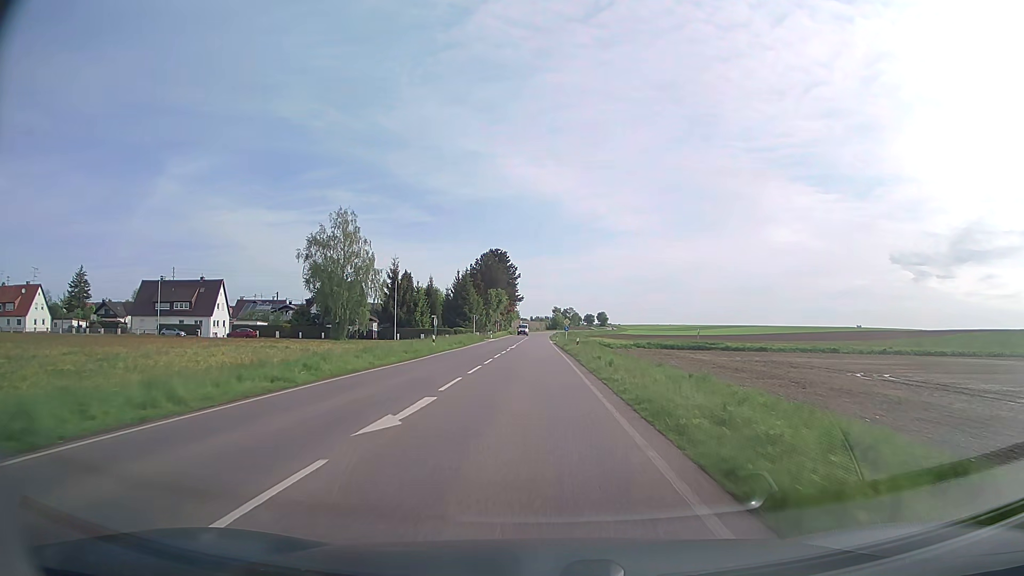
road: secondary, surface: asphalt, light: Day
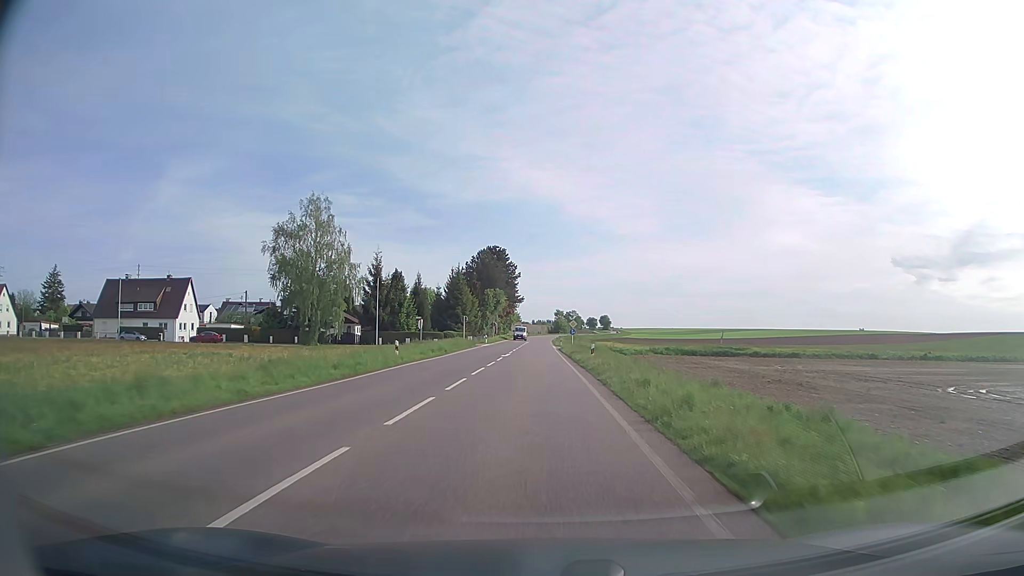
(0.0, +11.3) m; 0°
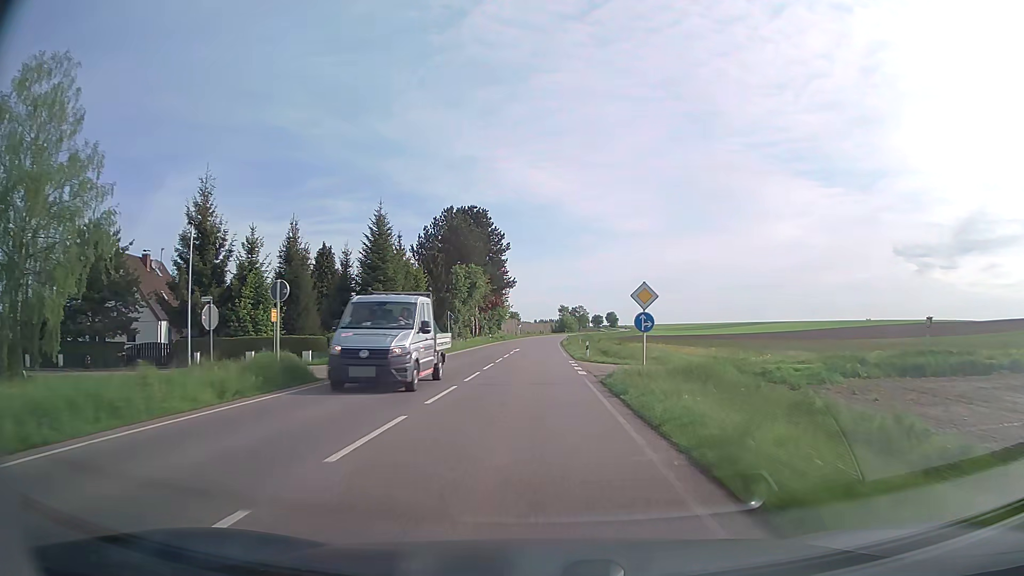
(0.0, +45.6) m; 0°
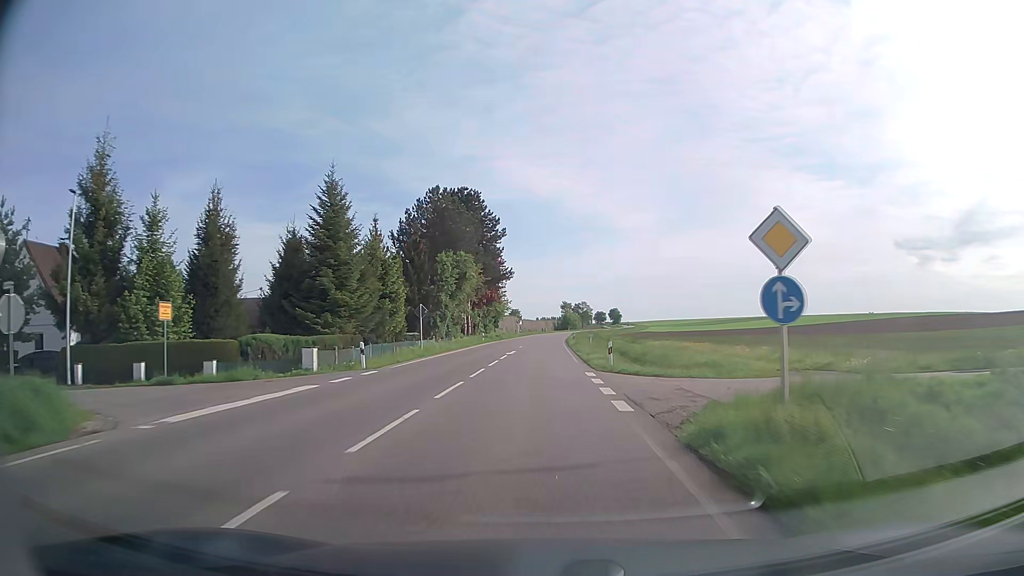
(0.0, +11.6) m; 0°
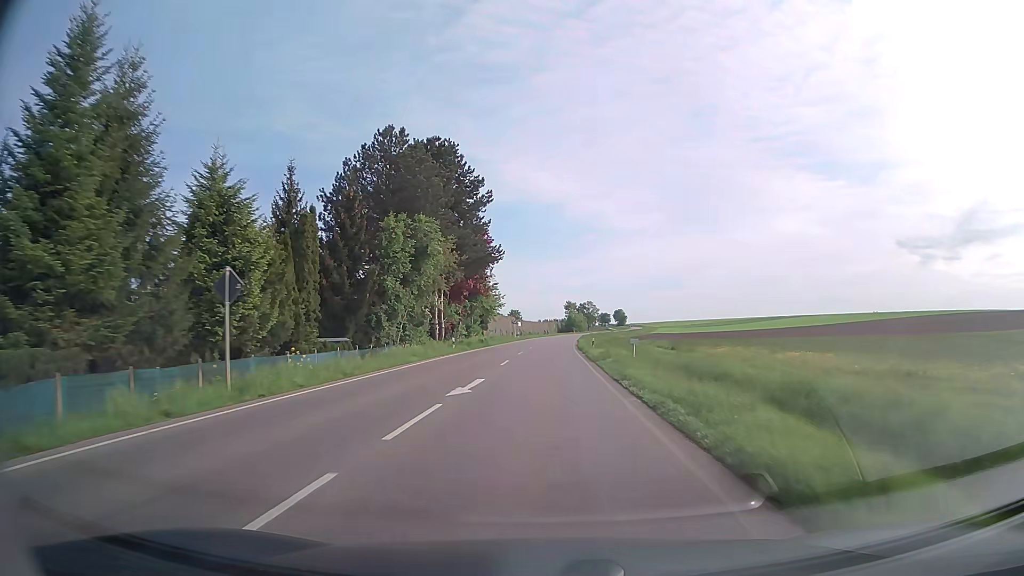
(-0.1, +23.4) m; 0°
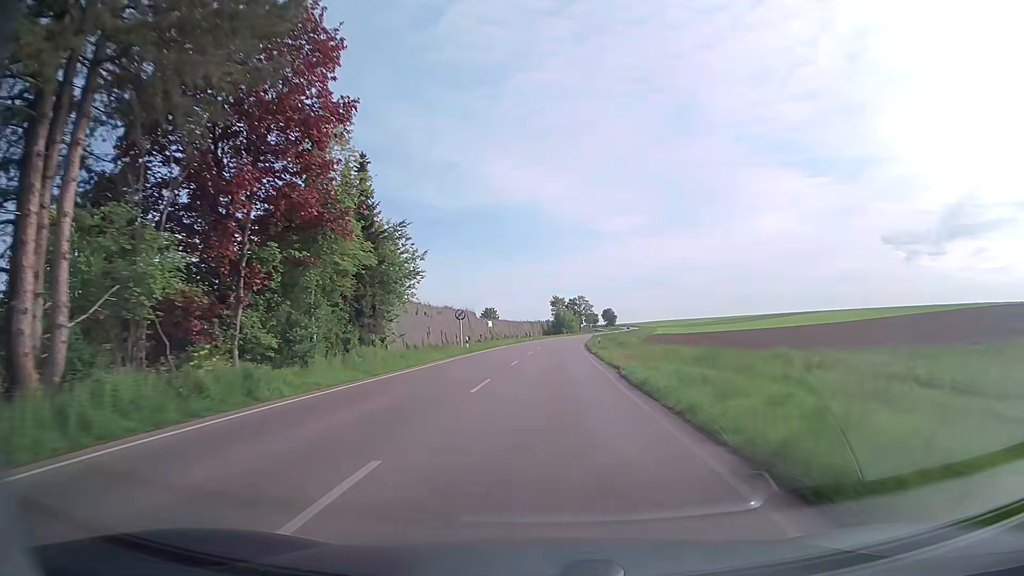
(+0.5, +47.9) m; +2°
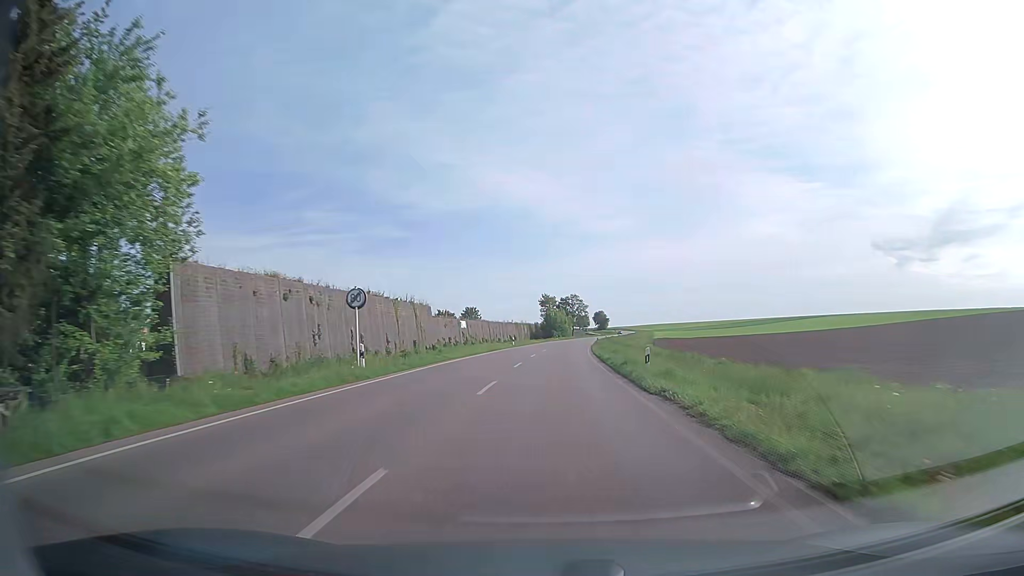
(+0.1, +24.8) m; +1°
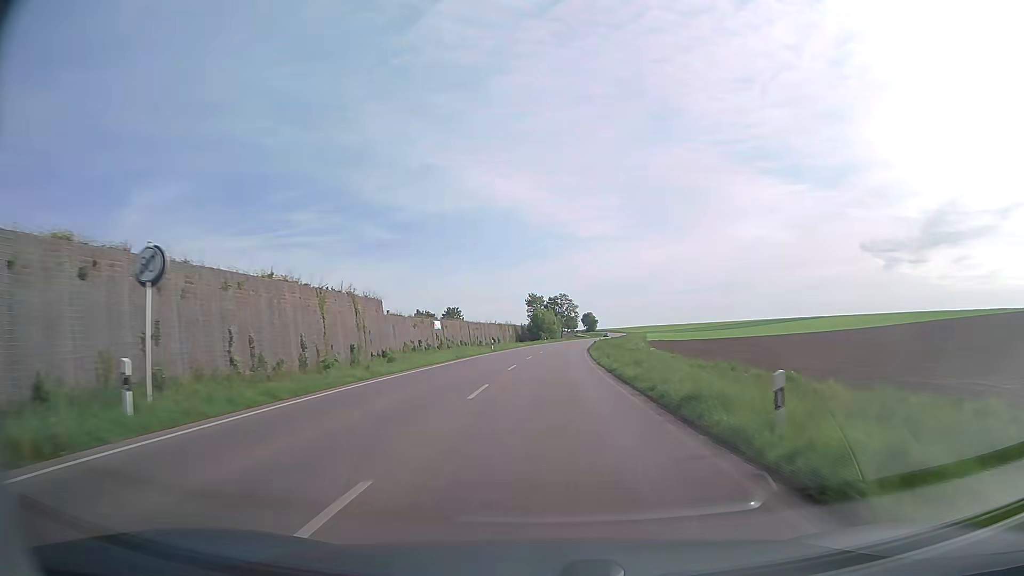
(+0.1, +12.6) m; +1°
(0, +10) (0, +20) (0, +30) (+1, +40) (+1, +50) (+2, +60) (+2, +70) (+3, +80) (+4, +90) (+5, +100) m
